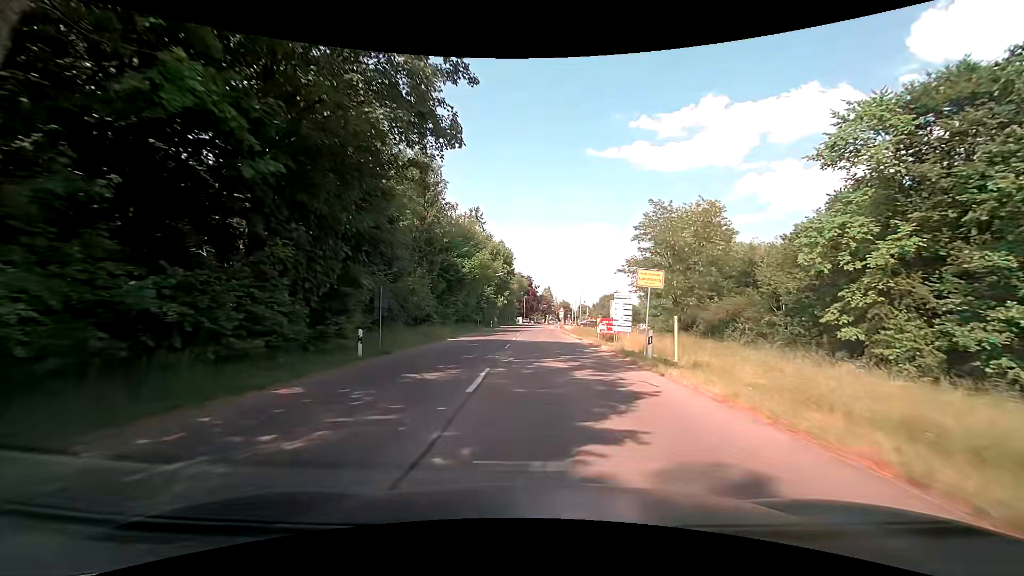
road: tertiary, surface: asphalt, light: Day
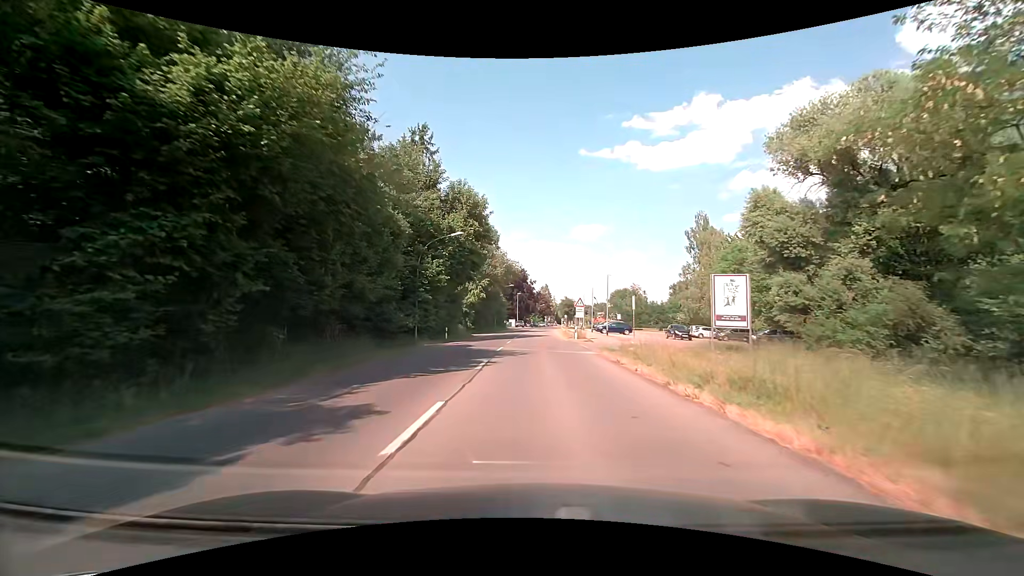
(+0.2, +34.1) m; +1°
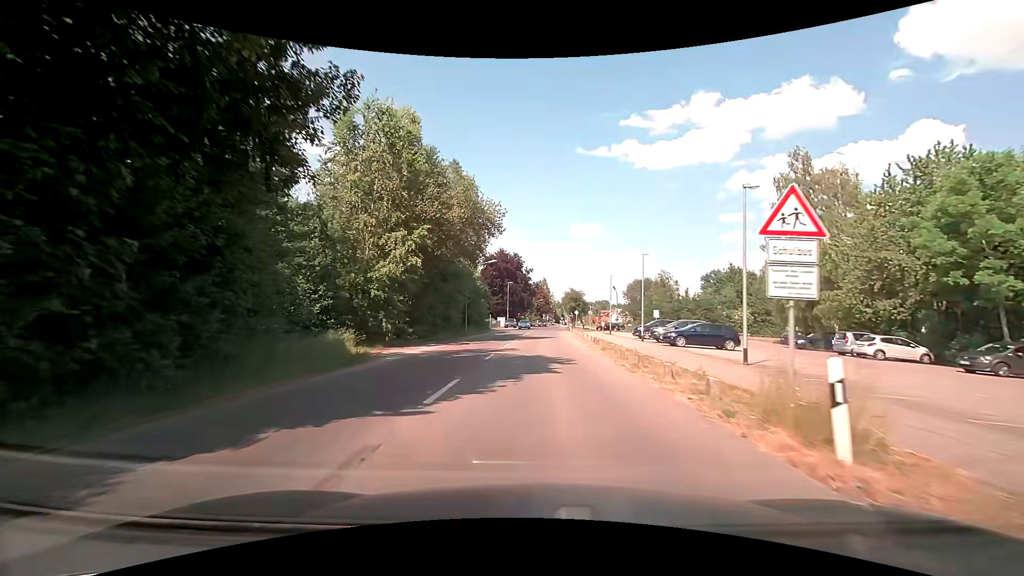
(-0.3, +32.5) m; 0°
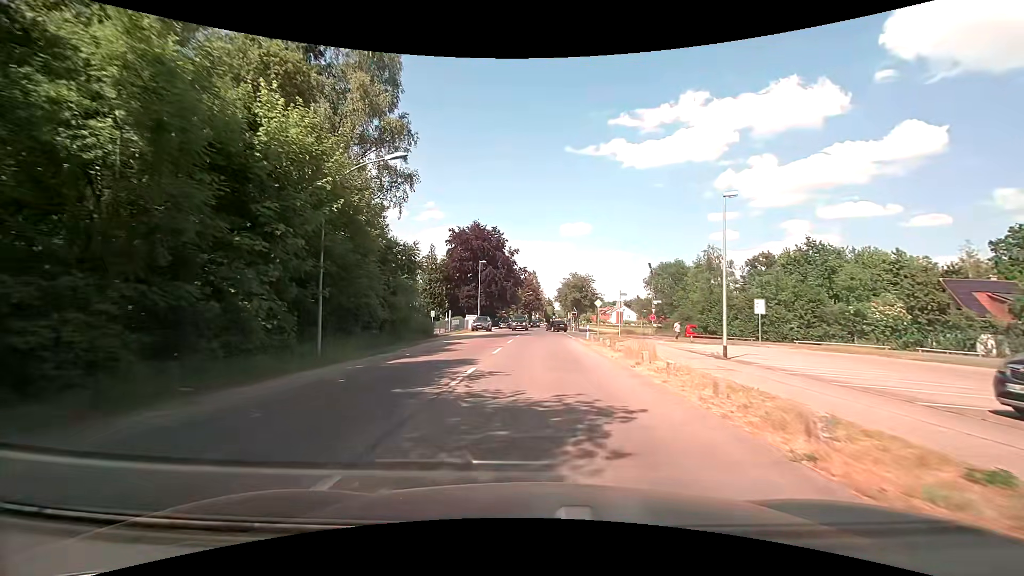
(+0.4, +33.2) m; +2°
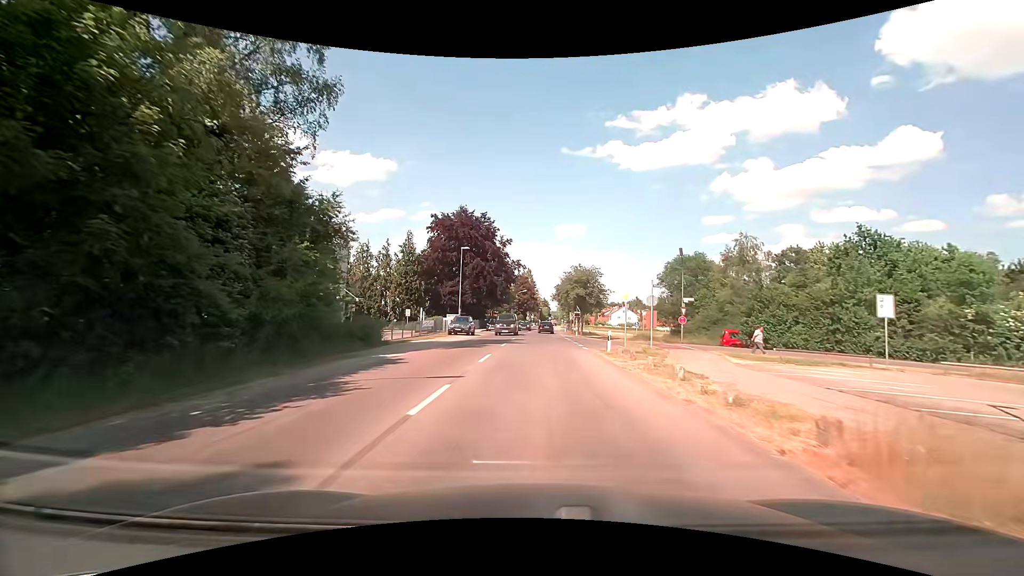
(0.0, +12.2) m; 0°
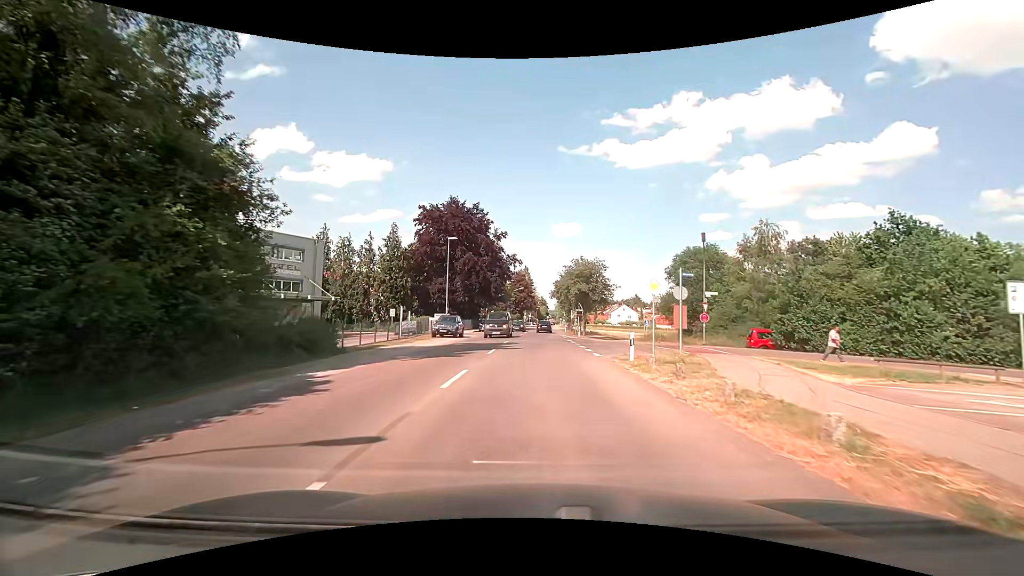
(0.0, +5.9) m; 0°
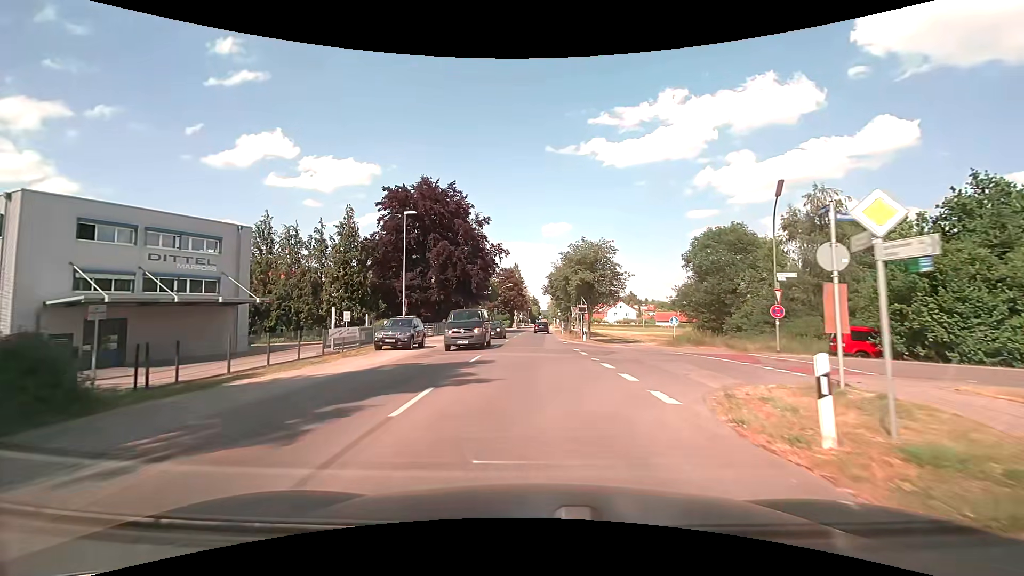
(+0.2, +11.8) m; +2°
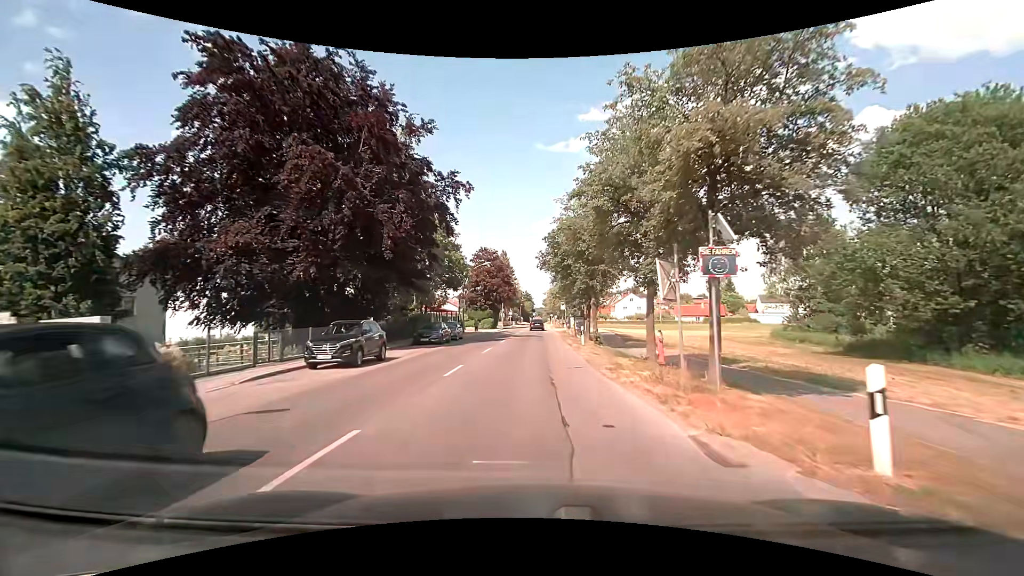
(+0.1, +30.3) m; +1°
(0, +10) (0, +20) (0, +30) (0, +40) (0, +50) (0, +60) (0, +70) (+1, +80) (+1, +90) (+1, +100) m
